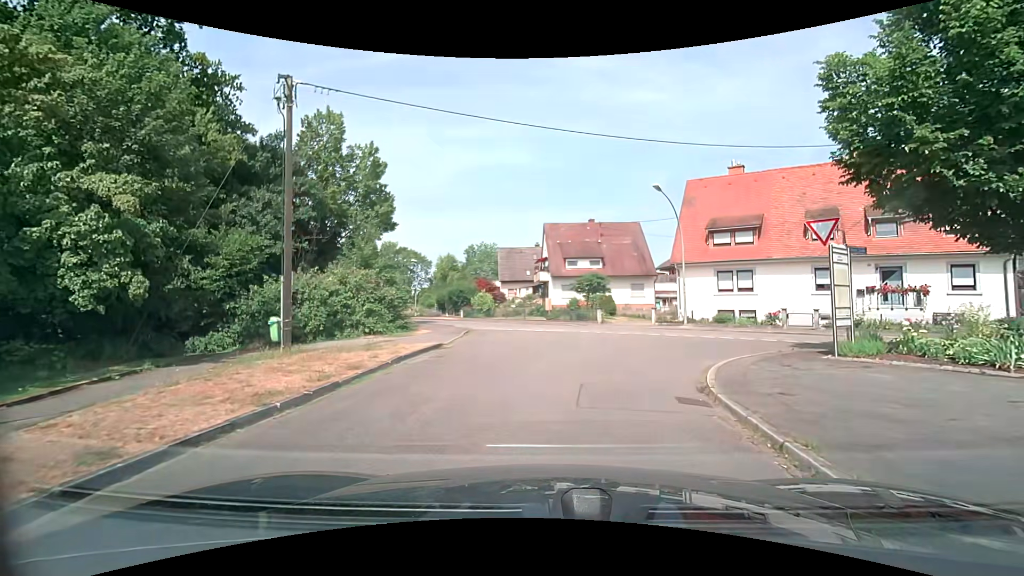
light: Day
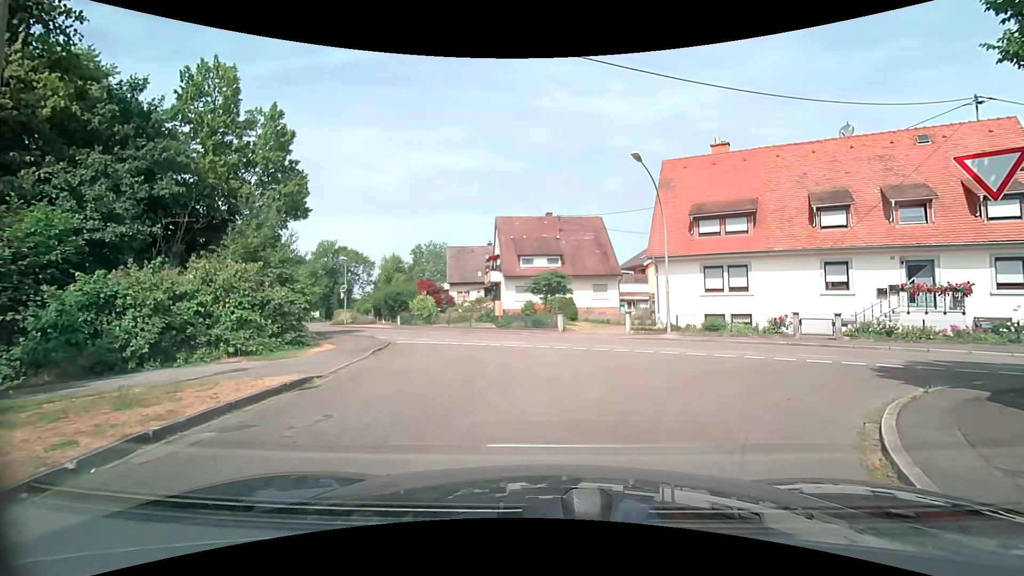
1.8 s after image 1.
(+0.2, +6.7) m; +4°
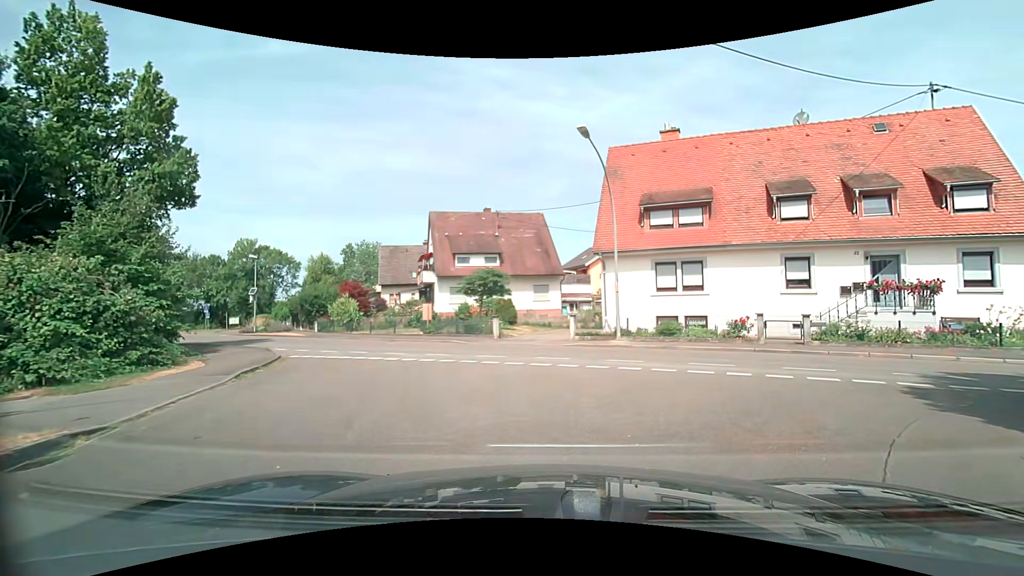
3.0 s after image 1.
(+0.2, +3.6) m; +7°
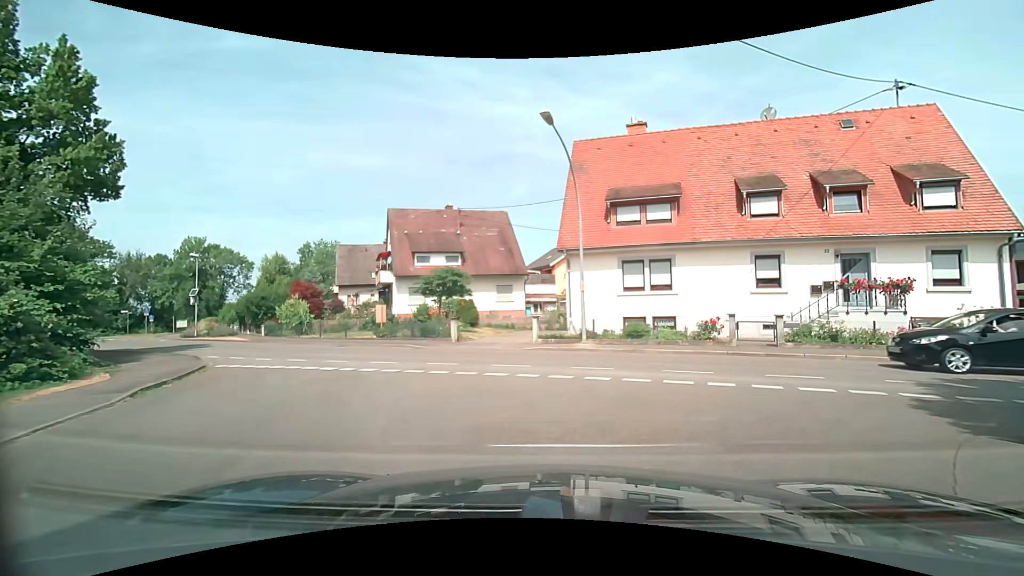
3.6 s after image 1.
(0.0, +1.5) m; +4°
